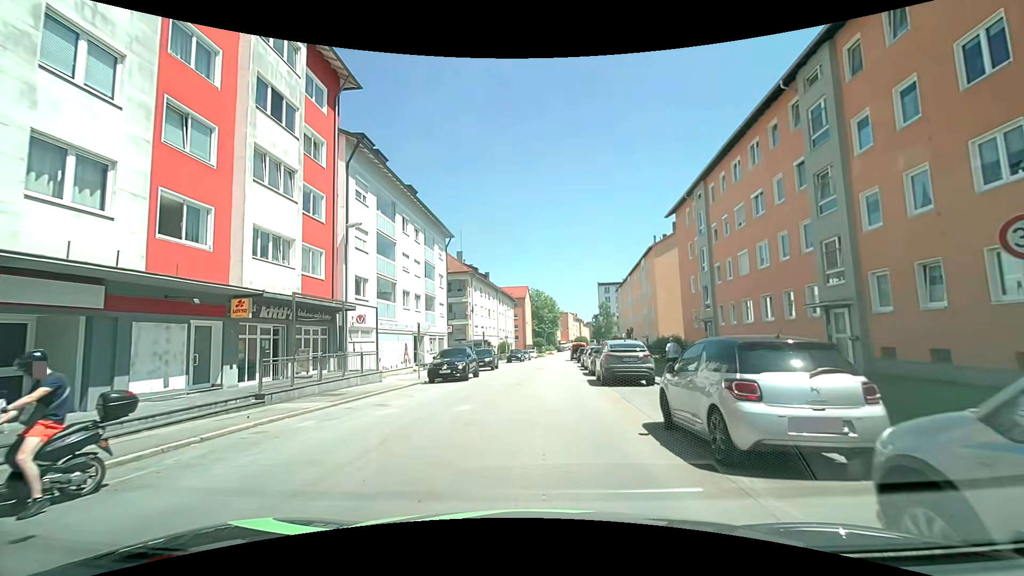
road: tertiary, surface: asphalt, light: Day
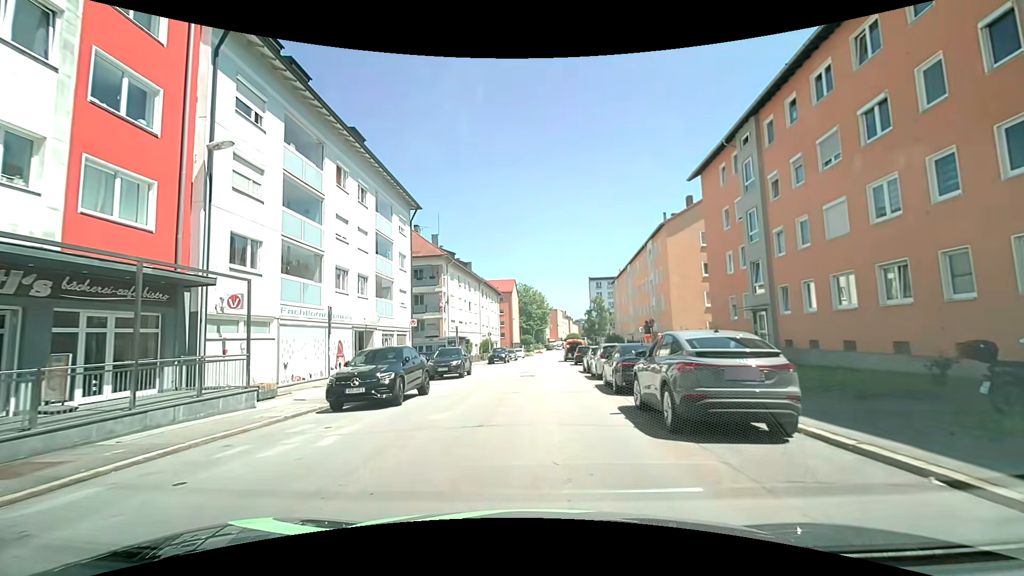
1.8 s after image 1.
(0.0, +10.2) m; 0°
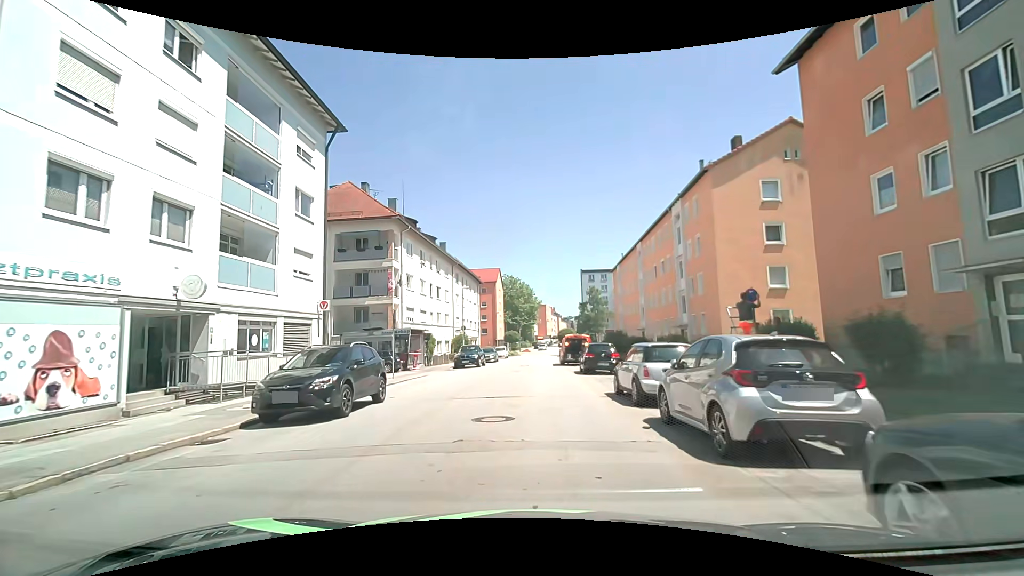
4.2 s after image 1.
(+0.2, +14.6) m; +1°
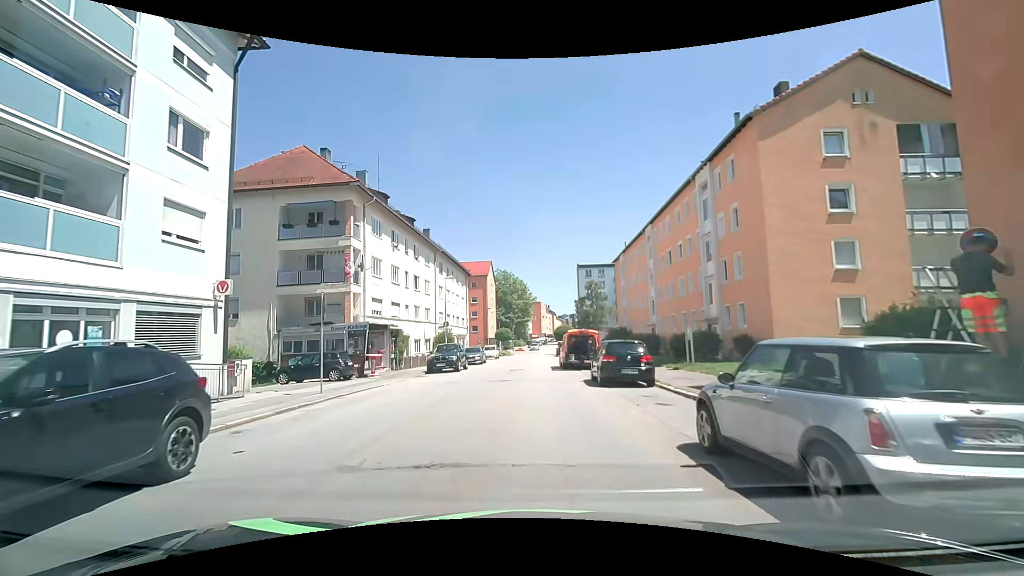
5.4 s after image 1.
(+0.1, +7.4) m; +2°
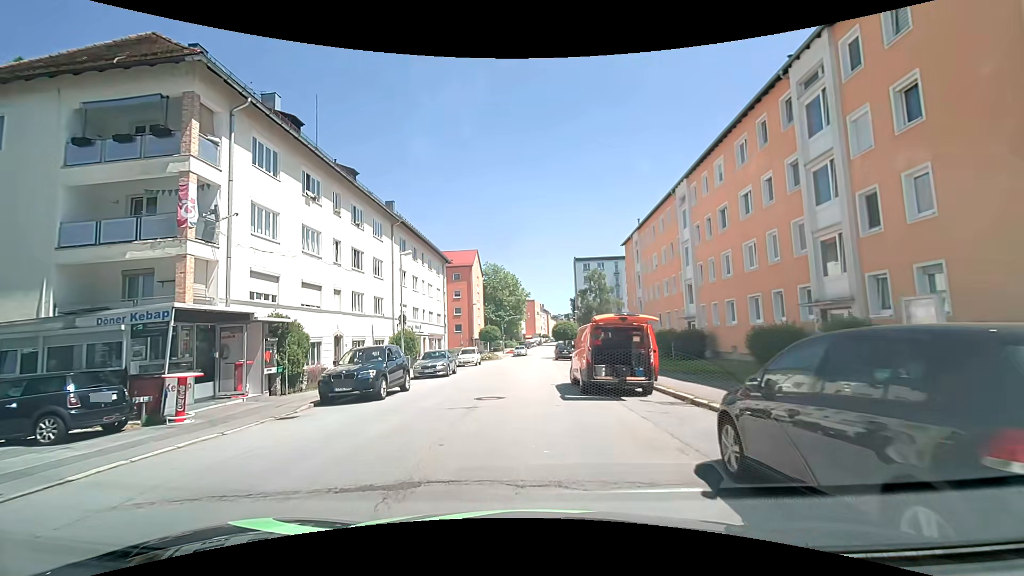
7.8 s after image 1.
(0.0, +13.5) m; 0°
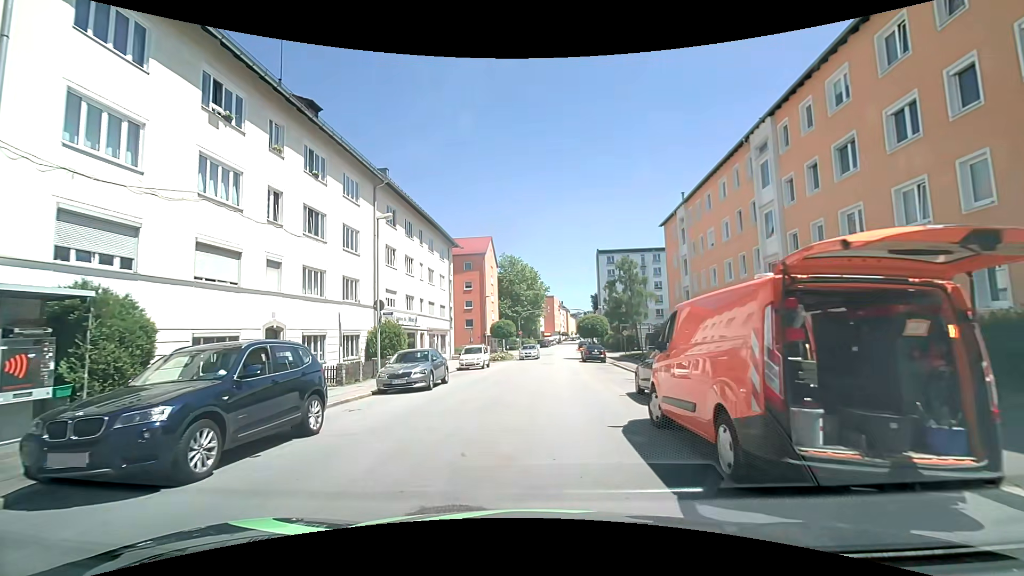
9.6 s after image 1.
(-0.2, +9.2) m; -1°
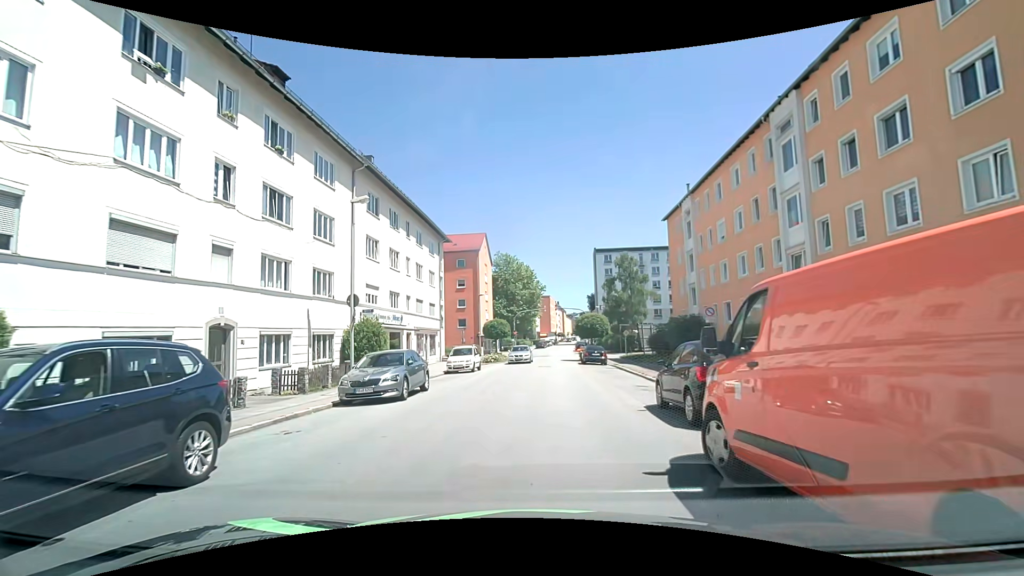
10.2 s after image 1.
(0.0, +2.9) m; -1°
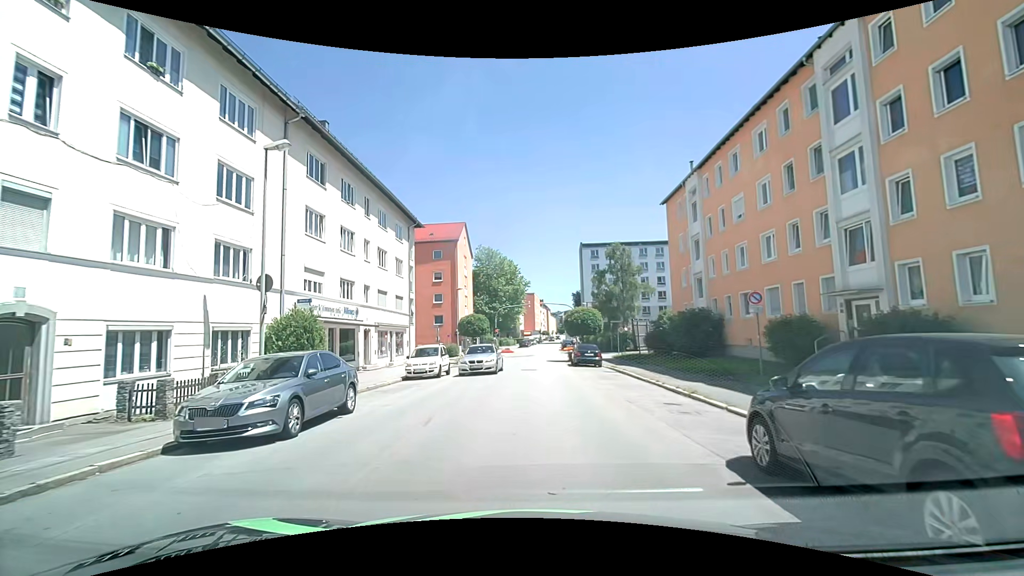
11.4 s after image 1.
(+0.1, +5.7) m; +2°
(0, +10) (+1, +20) (+1, +30) (+1, +40) (+2, +50) (+2, +60) (+3, +70) (+3, +80) (+4, +90) (+5, +100) m
